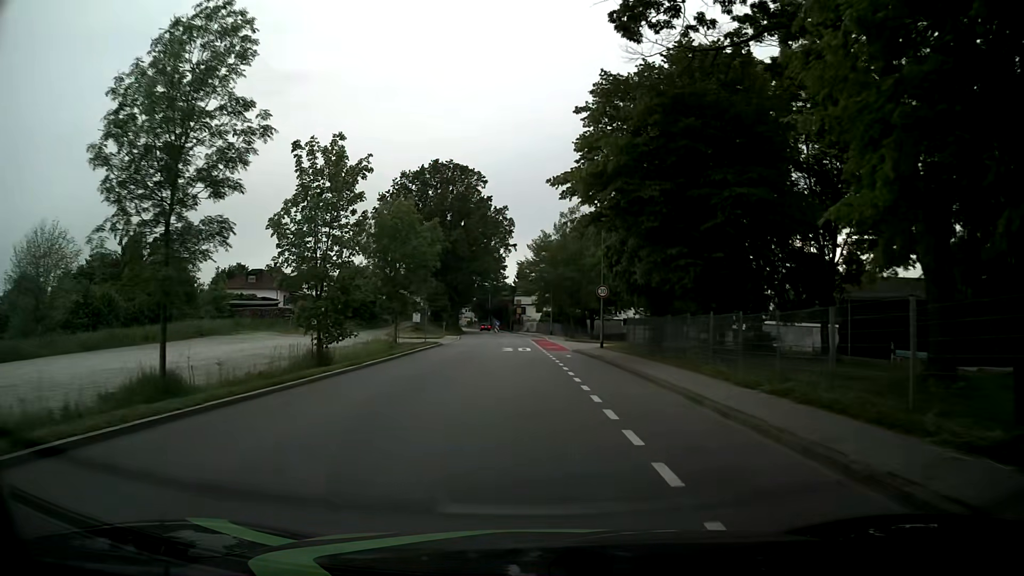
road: tertiary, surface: asphalt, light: Day
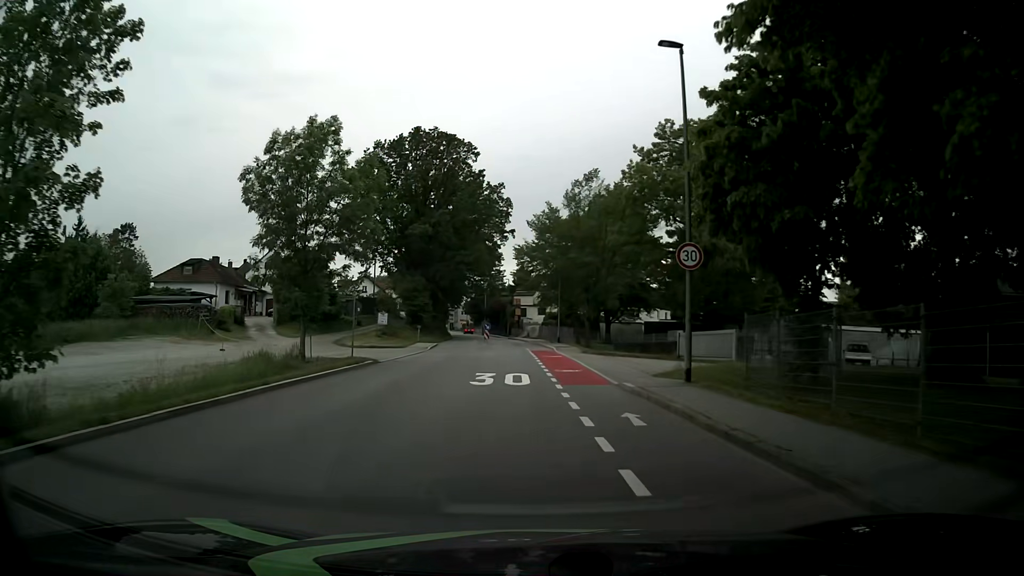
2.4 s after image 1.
(-0.1, +18.1) m; -1°
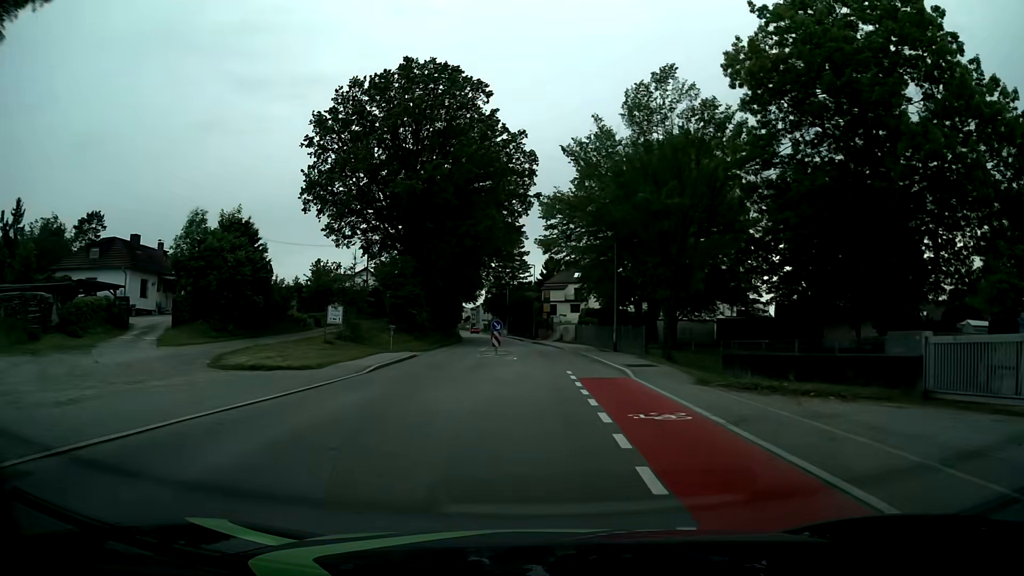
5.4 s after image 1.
(-0.4, +22.0) m; -2°
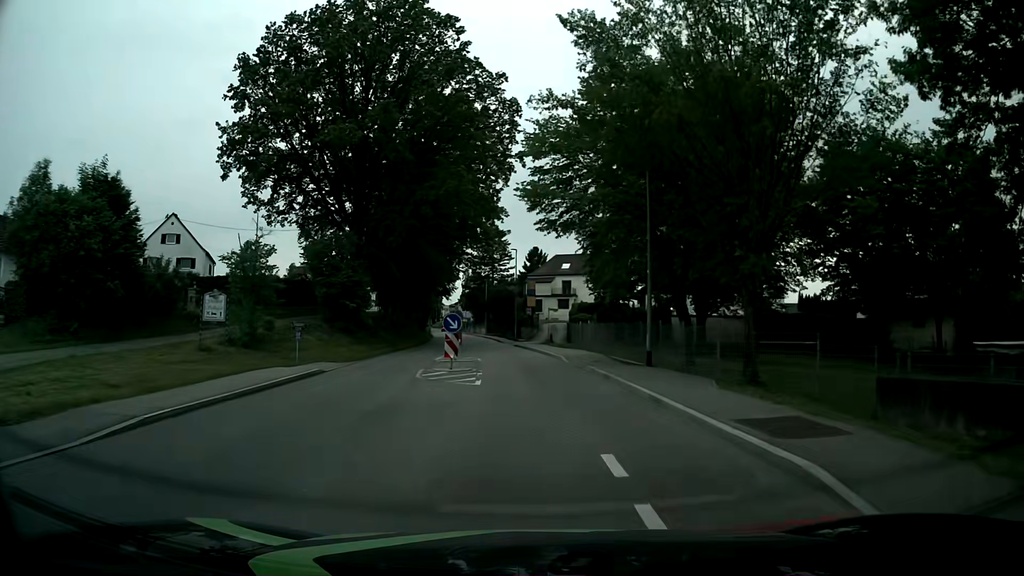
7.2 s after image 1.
(+0.1, +13.6) m; +2°
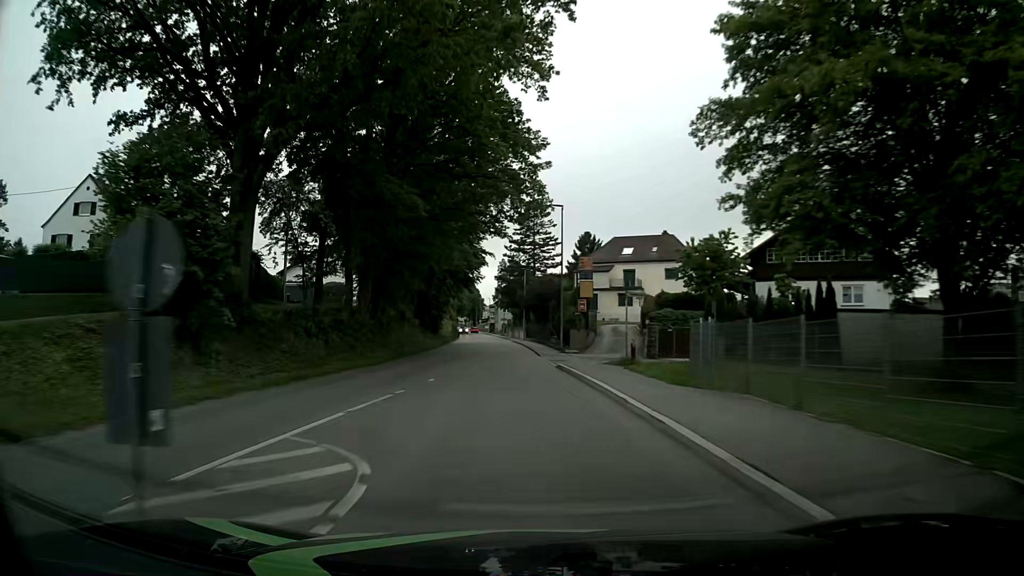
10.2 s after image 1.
(-0.5, +23.0) m; -4°
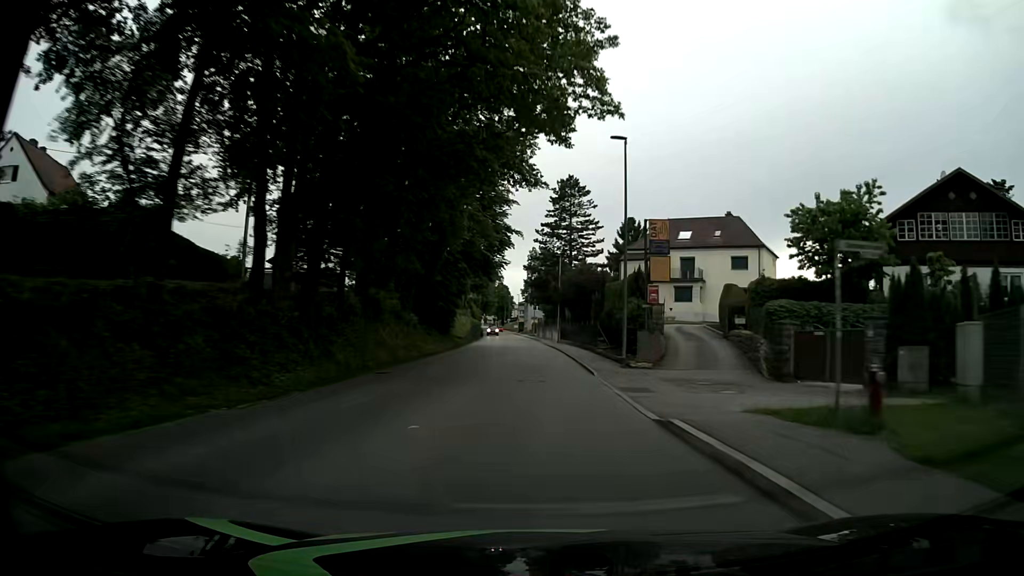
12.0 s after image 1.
(-0.5, +13.9) m; -2°
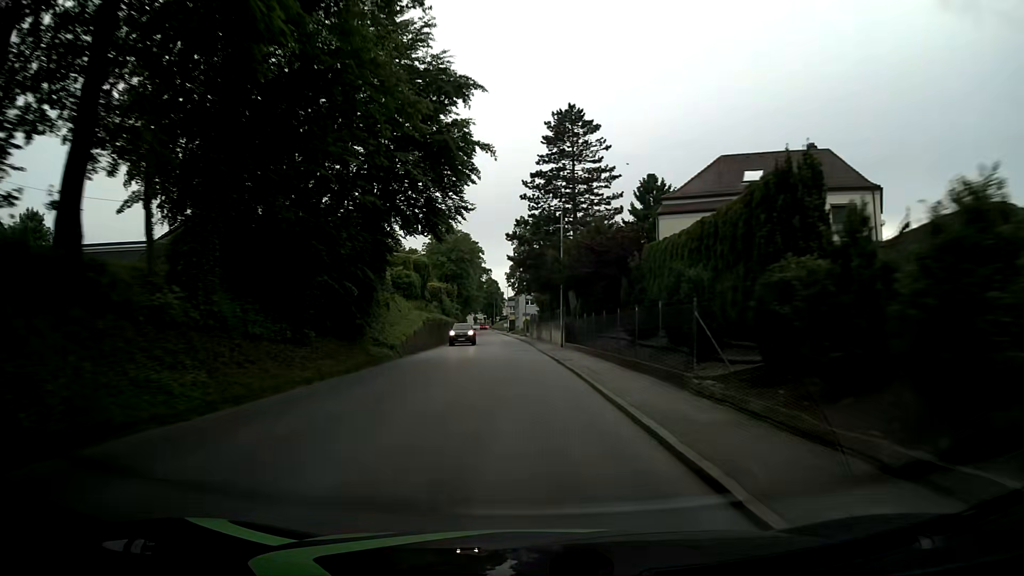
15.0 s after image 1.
(+0.3, +23.3) m; +1°
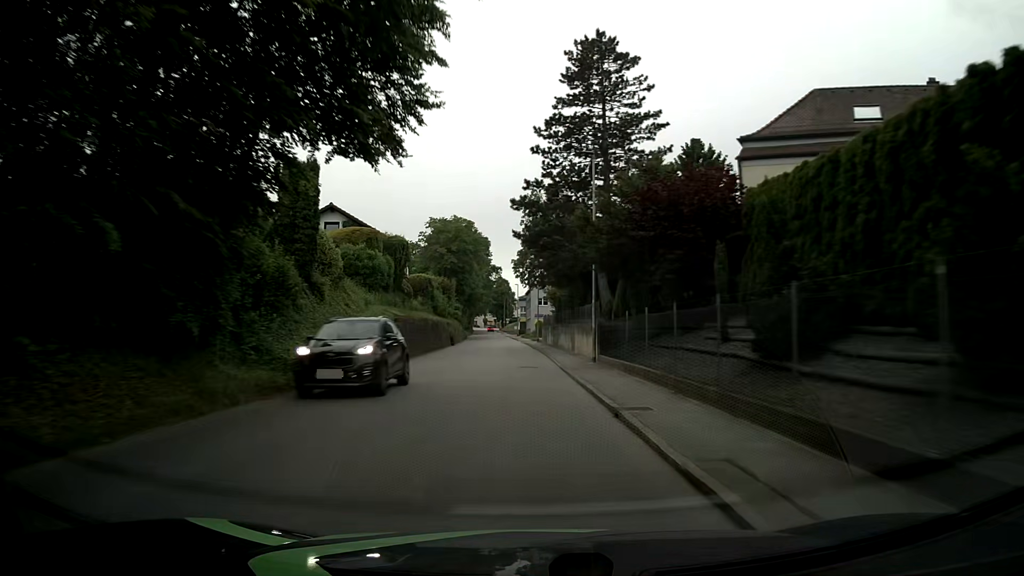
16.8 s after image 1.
(-0.2, +14.0) m; -1°
(0, +10) (0, +20) (-1, +30) (-2, +40) (-2, +50) (-3, +60) (-3, +70) (-4, +80) (-4, +90) (-5, +100) m
